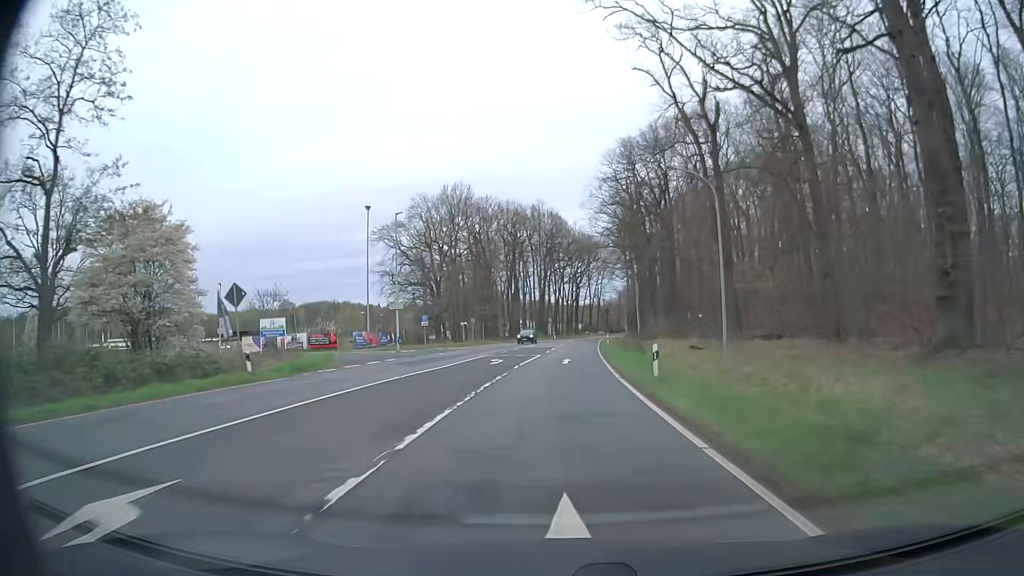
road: secondary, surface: asphalt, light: Day
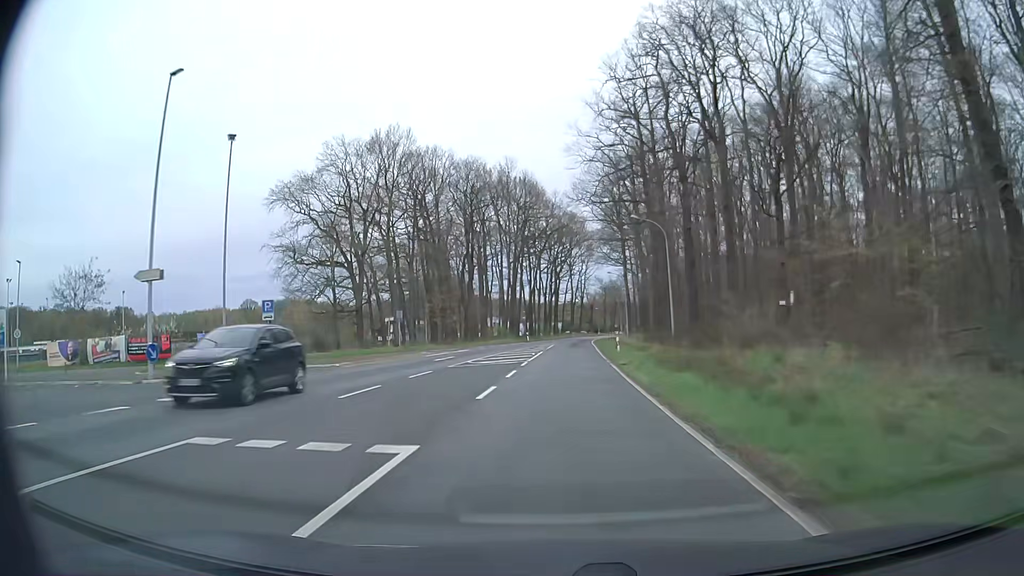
(+0.6, +30.9) m; +2°
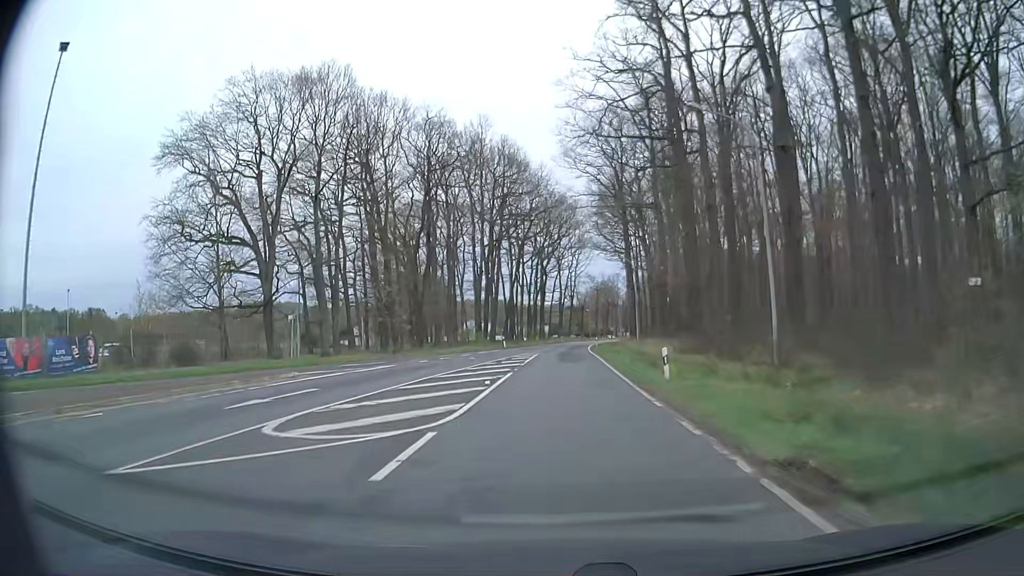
(+0.3, +20.4) m; +1°
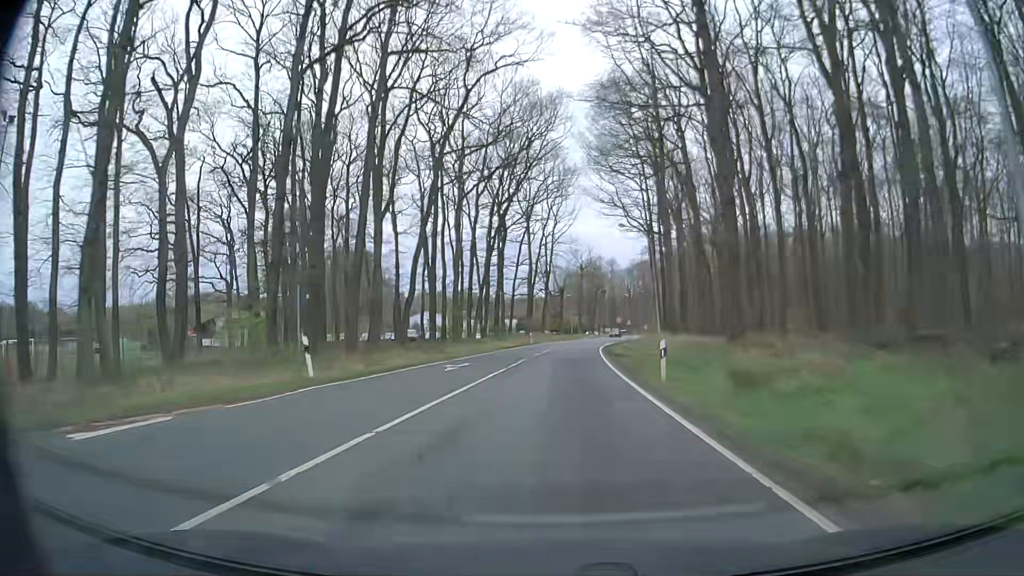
(+0.4, +50.4) m; +2°
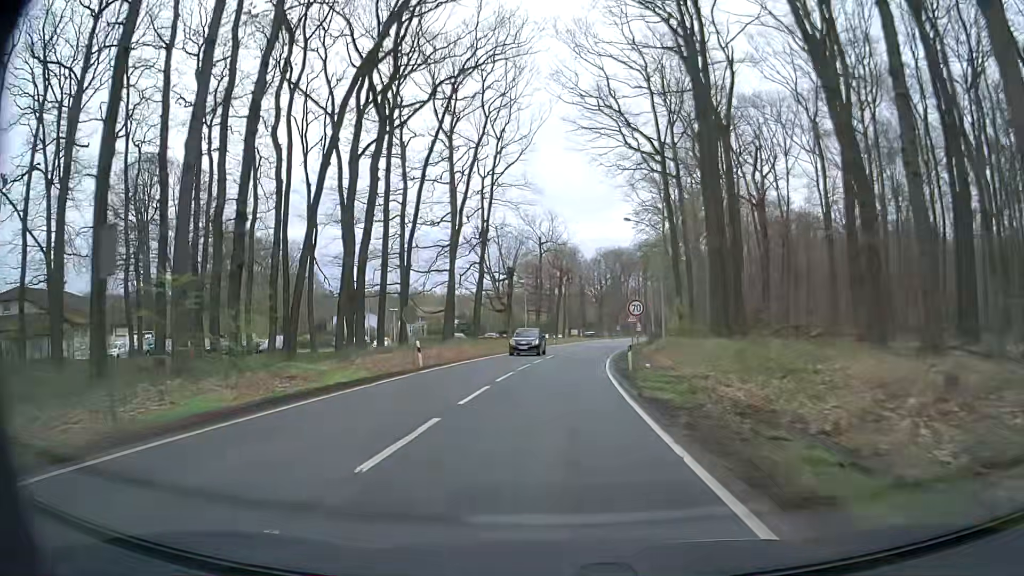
(+1.2, +39.6) m; +4°
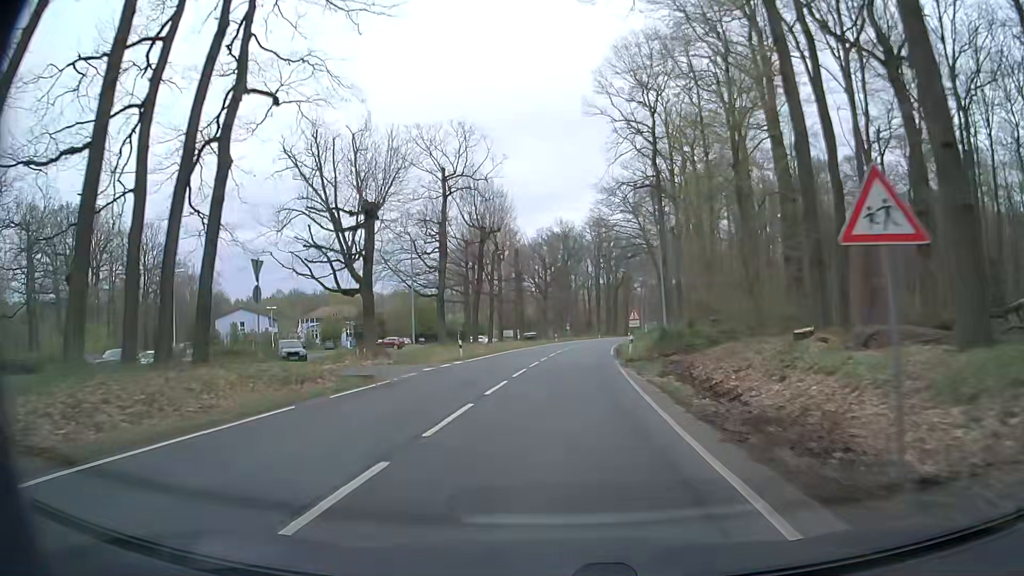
(+1.7, +39.1) m; +4°
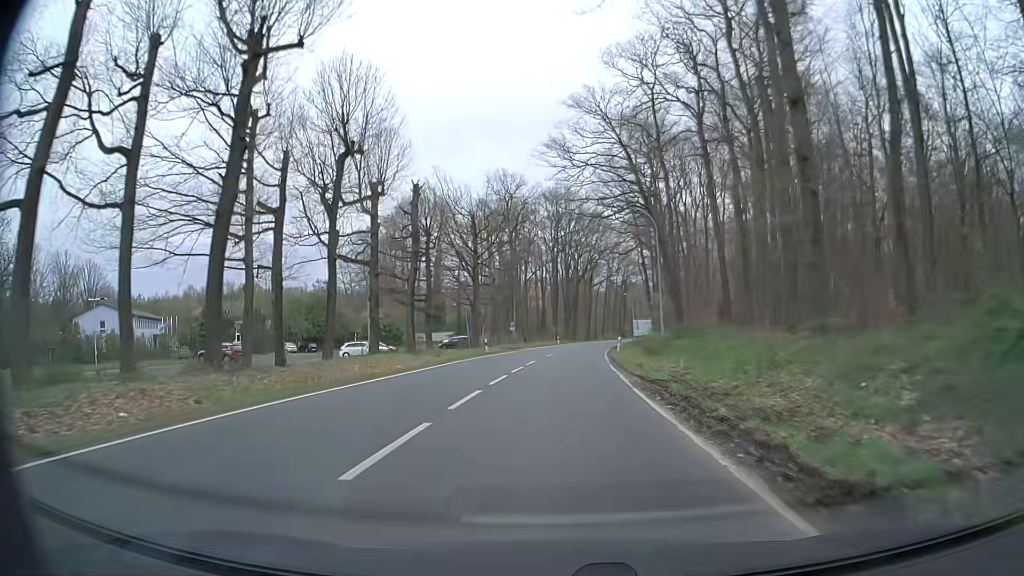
(+2.2, +39.1) m; +5°
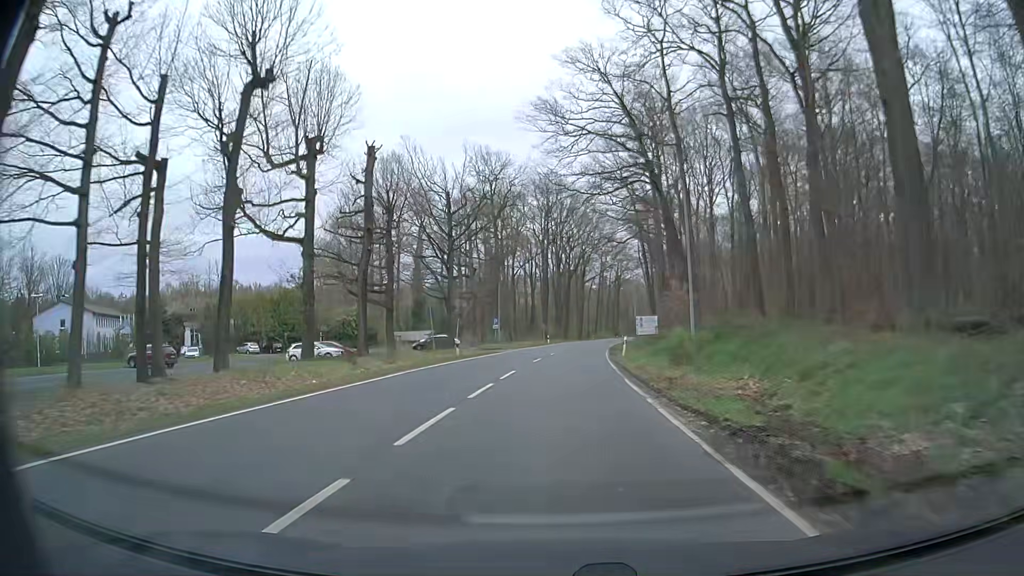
(+0.1, +9.9) m; +1°
(0, +10) (0, +20) (0, +30) (+1, +40) (+2, +50) (+2, +60) (+3, +70) (+4, +80) (+5, +90) (+7, +100) m
